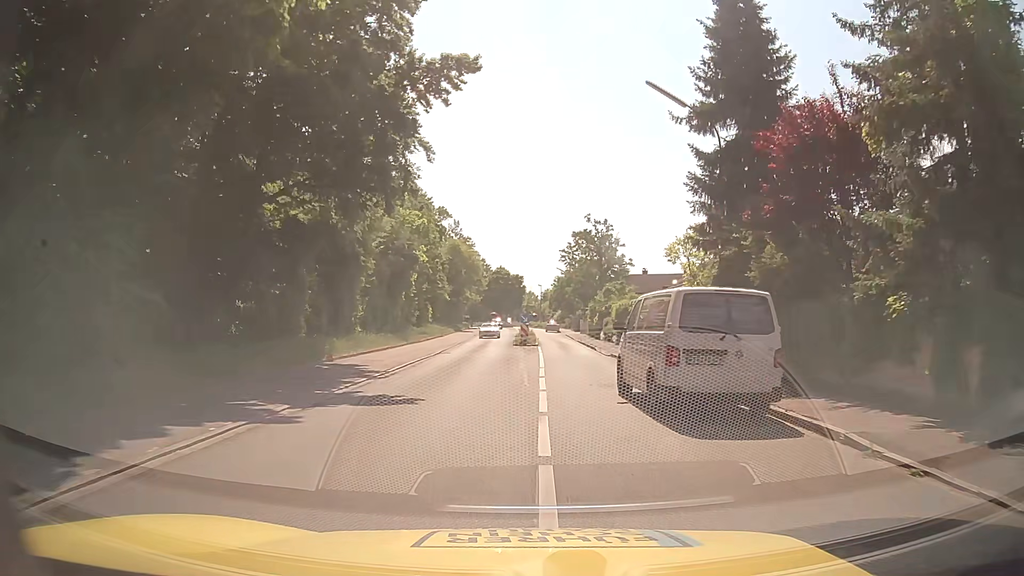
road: tertiary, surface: asphalt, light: Day
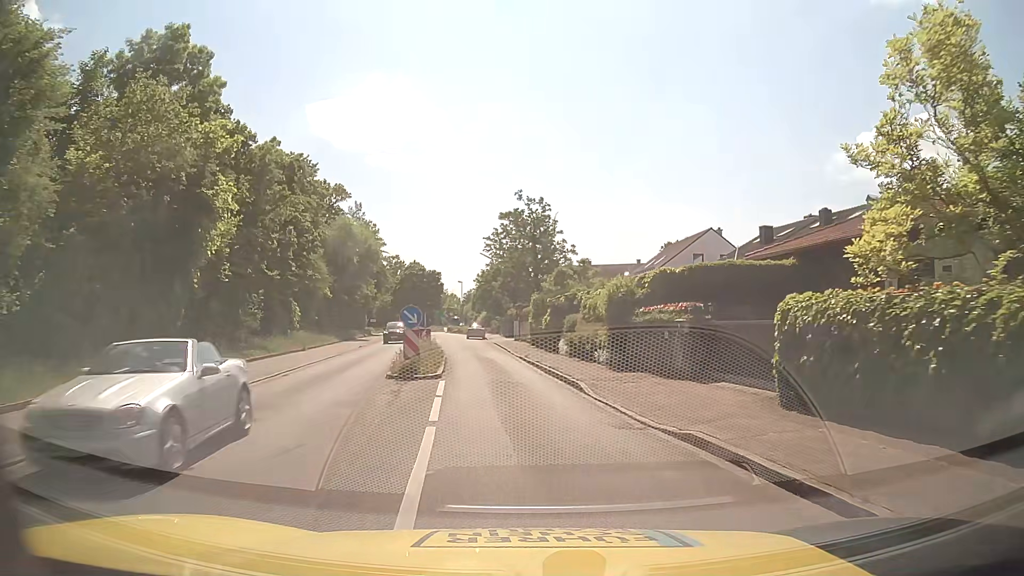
(+0.5, +21.7) m; +6°
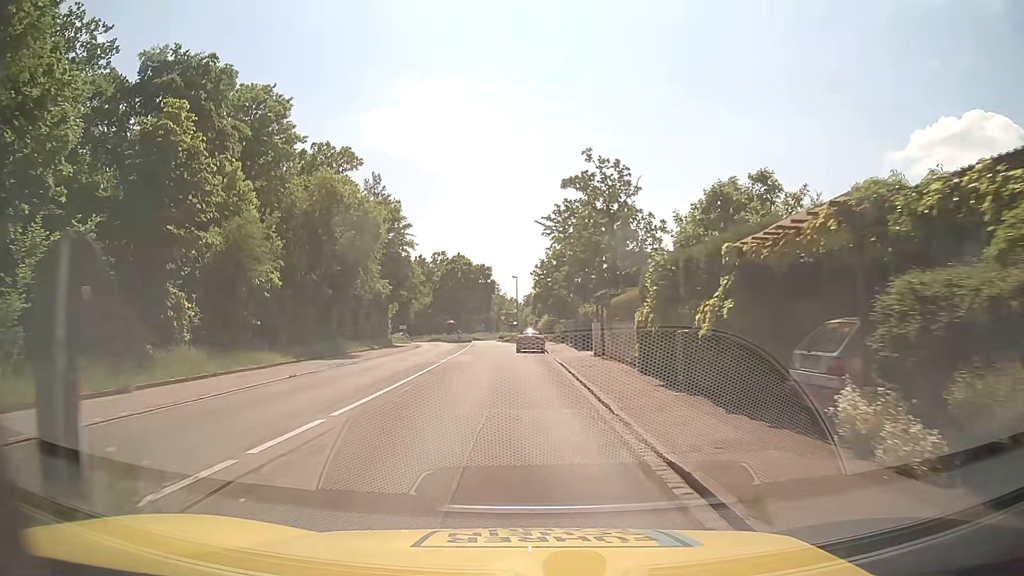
(-0.9, +22.9) m; -5°
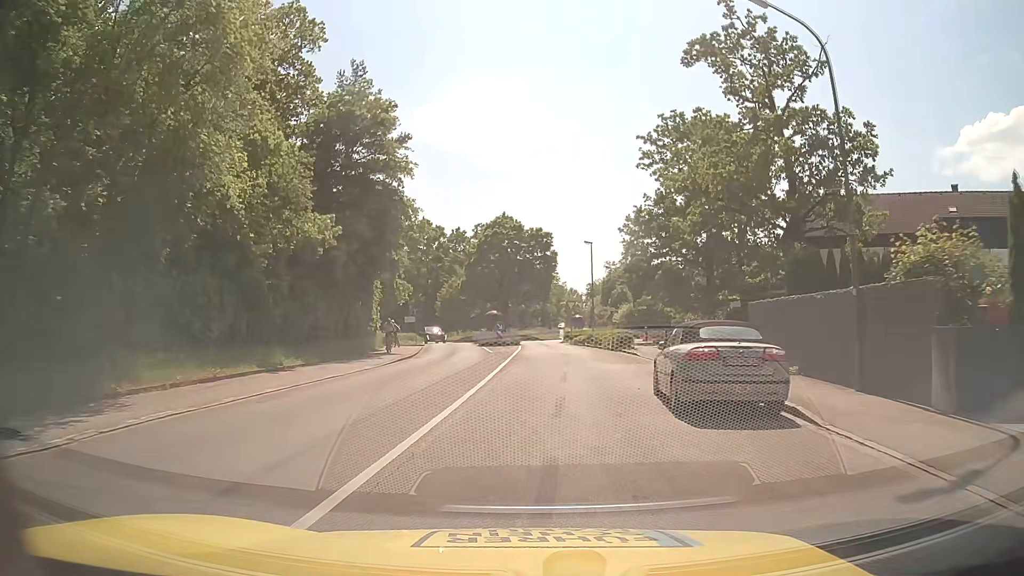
(-1.9, +30.9) m; -5°
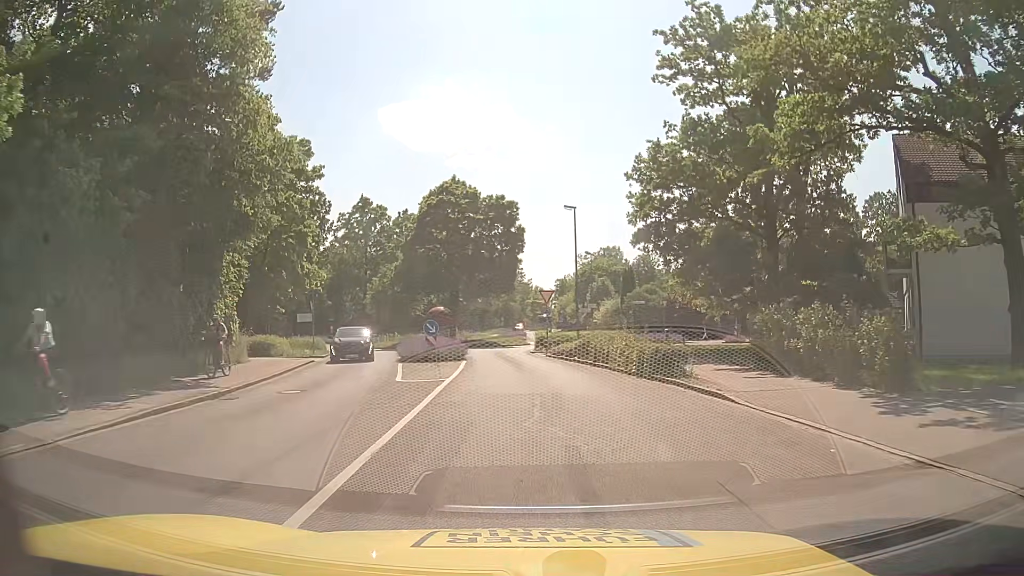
(+0.4, +17.2) m; +2°
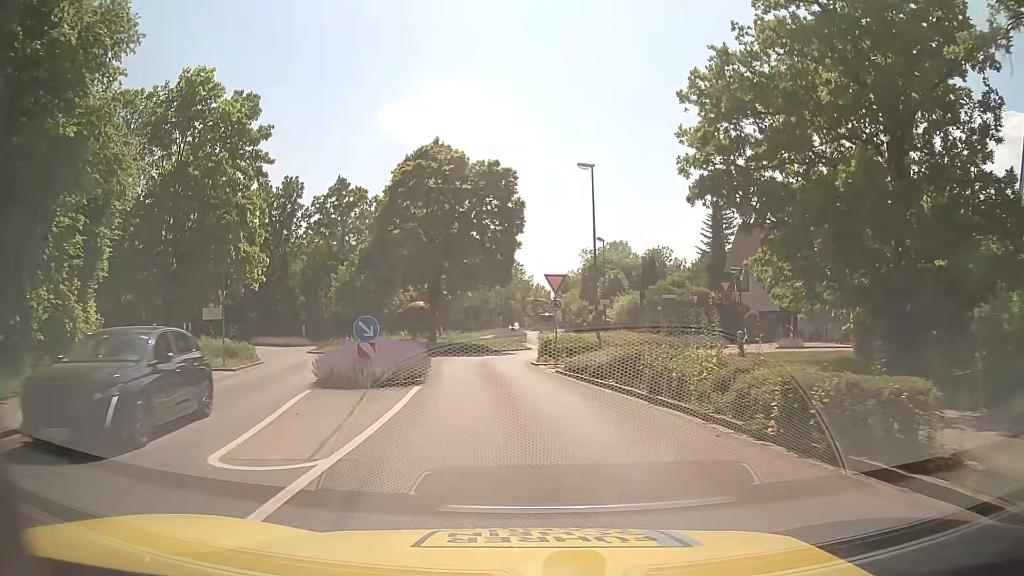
(+0.1, +10.4) m; +1°
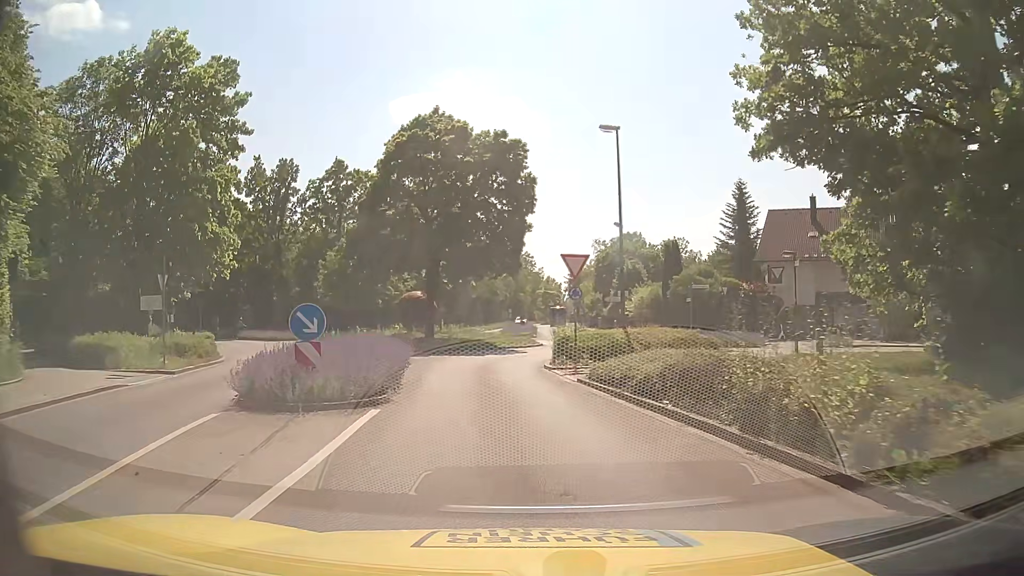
(-0.1, +4.9) m; -2°
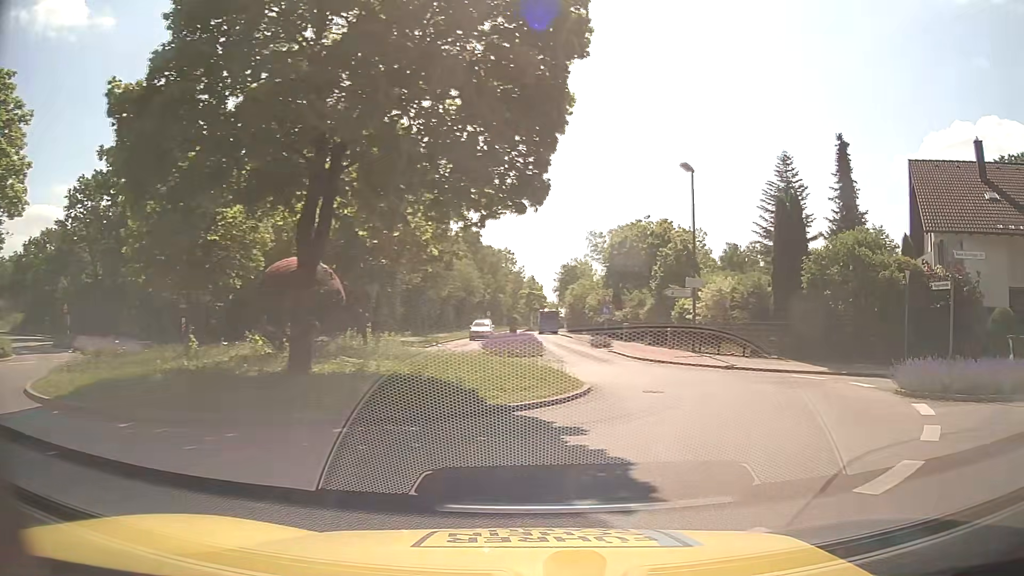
(-1.1, +21.4) m; +2°
(+2, +10) (+3, +20) (+3, +30) (+3, +40) (+3, +50) (+2, +60) (+1, +70) (+1, +80) (0, +89) (+1, +99) m
